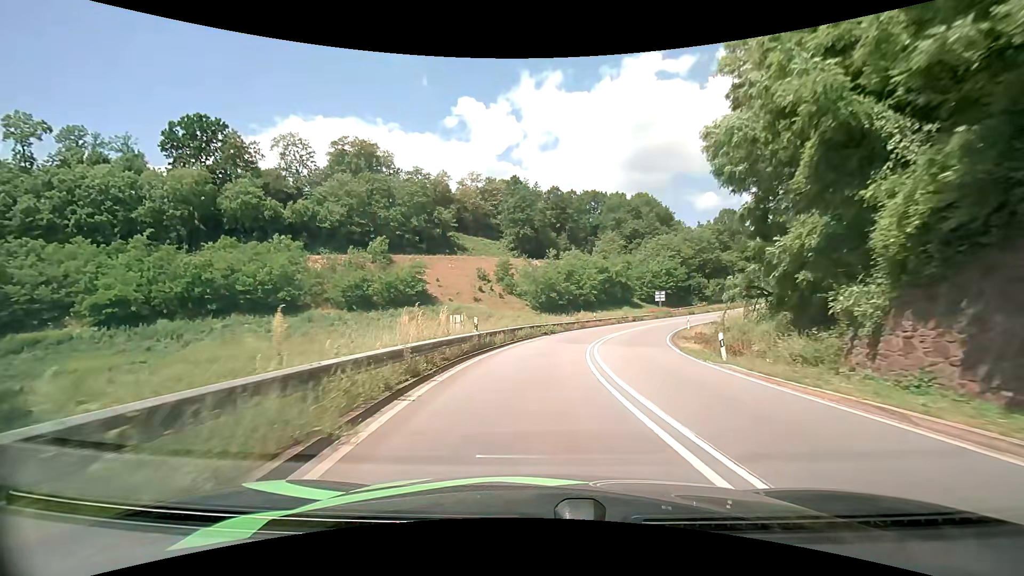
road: primary_link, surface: asphalt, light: Day
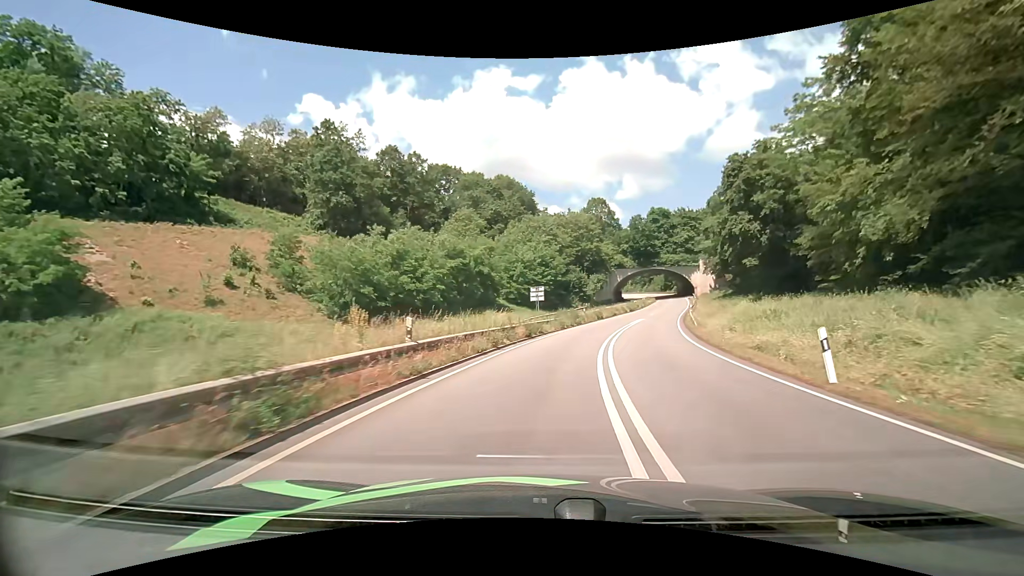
(+4.4, +38.0) m; +16°
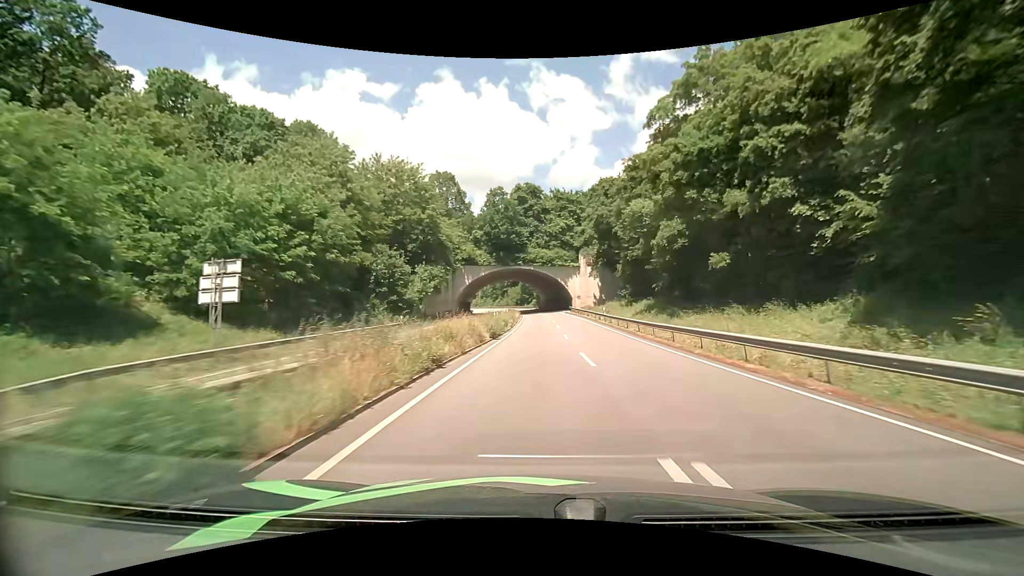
(+7.1, +45.9) m; +17°
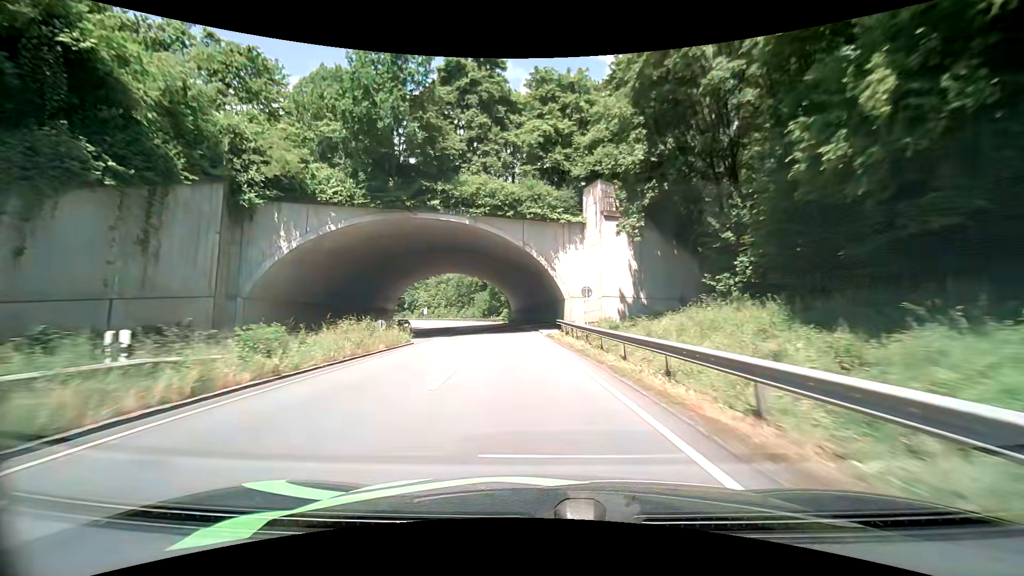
(+3.3, +52.3) m; +2°
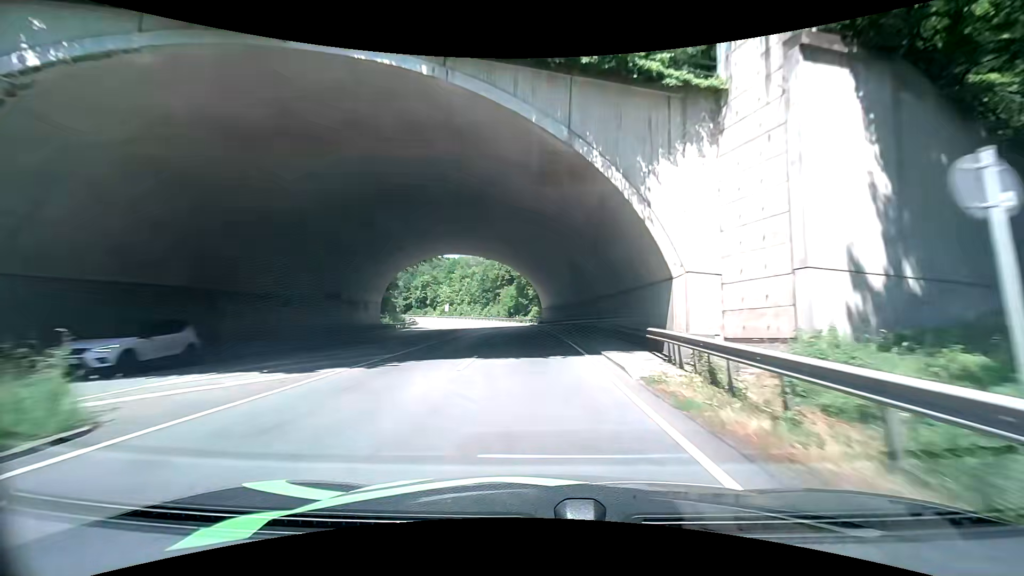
(-0.9, +21.6) m; -4°
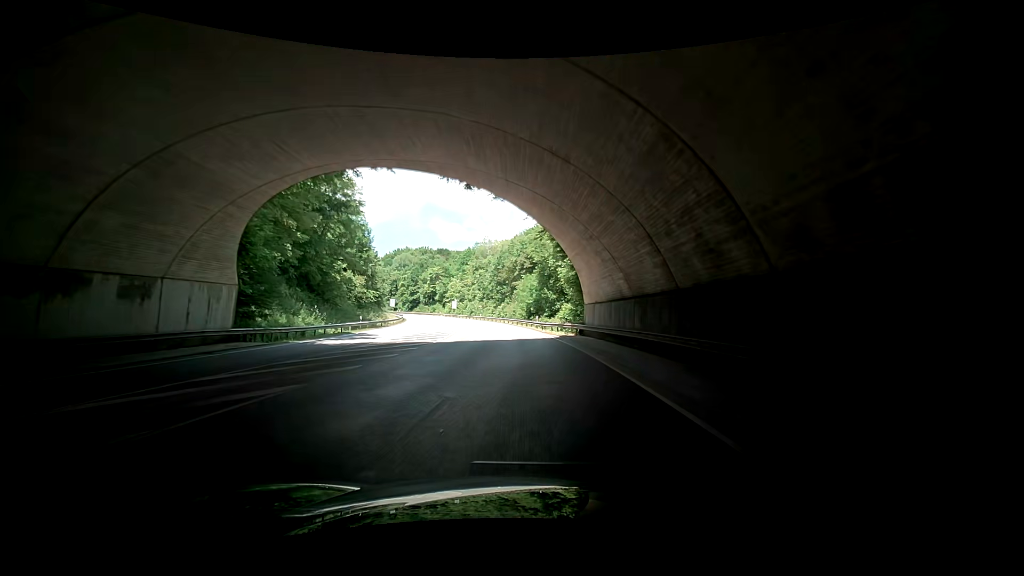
(-0.6, +32.0) m; -4°
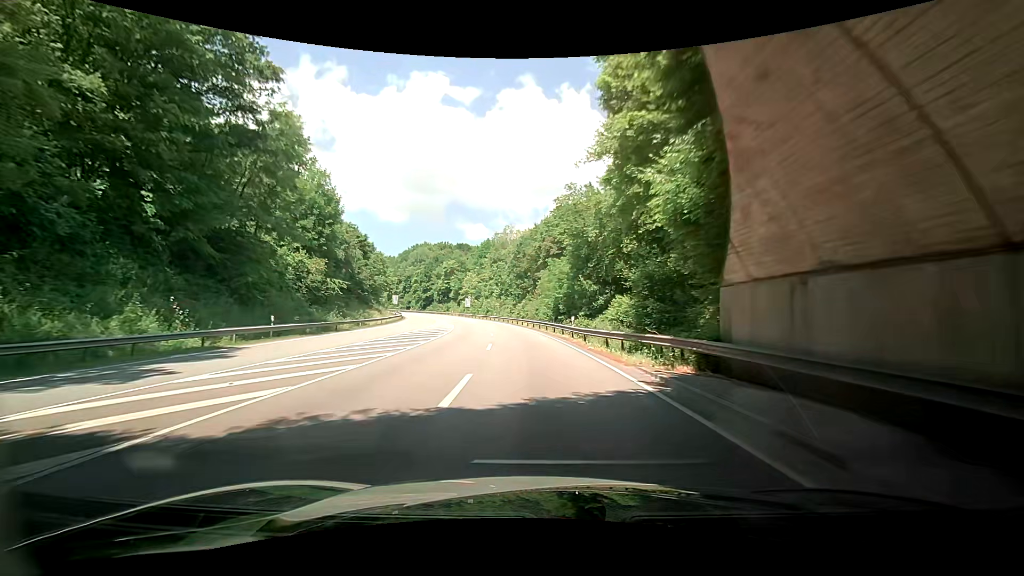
(-0.1, +21.3) m; -2°
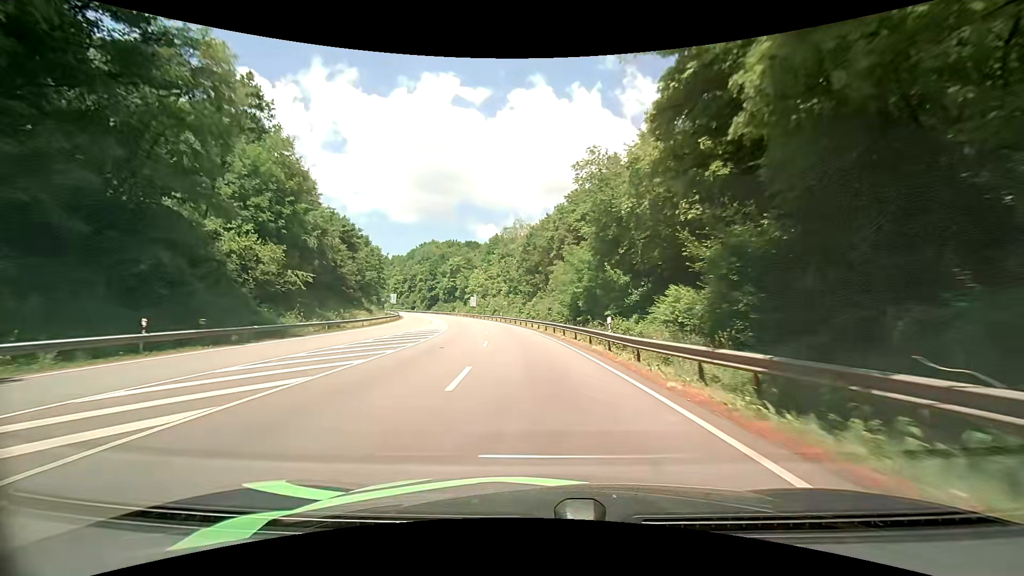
(-0.3, +10.7) m; -1°
(0, +10) (0, +20) (-1, +30) (-2, +40) (-3, +50) (-5, +60) (-7, +70) (-9, +79) (-11, +89) (-14, +99) m
